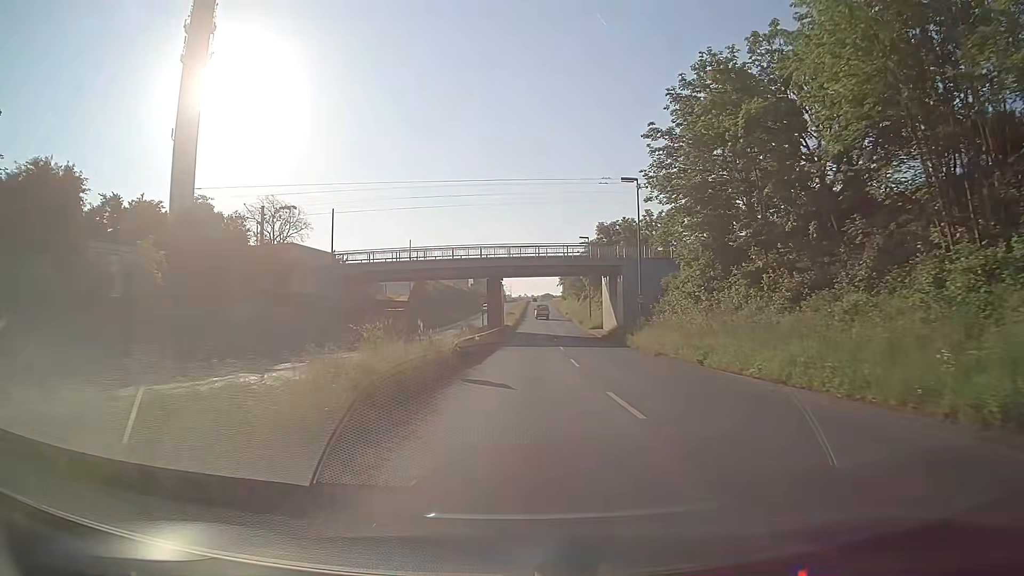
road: primary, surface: asphalt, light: Day
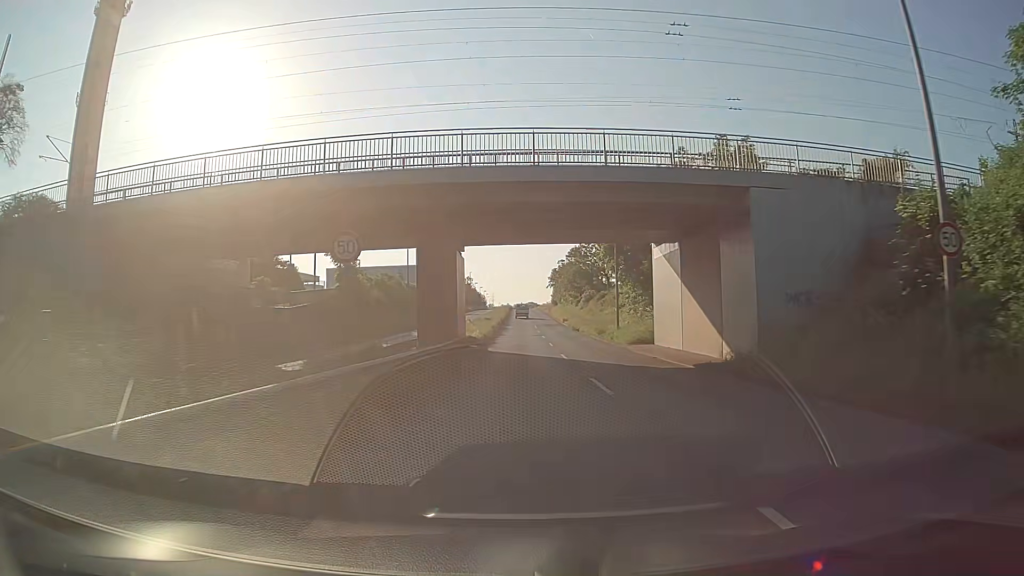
(+0.2, +32.9) m; +1°
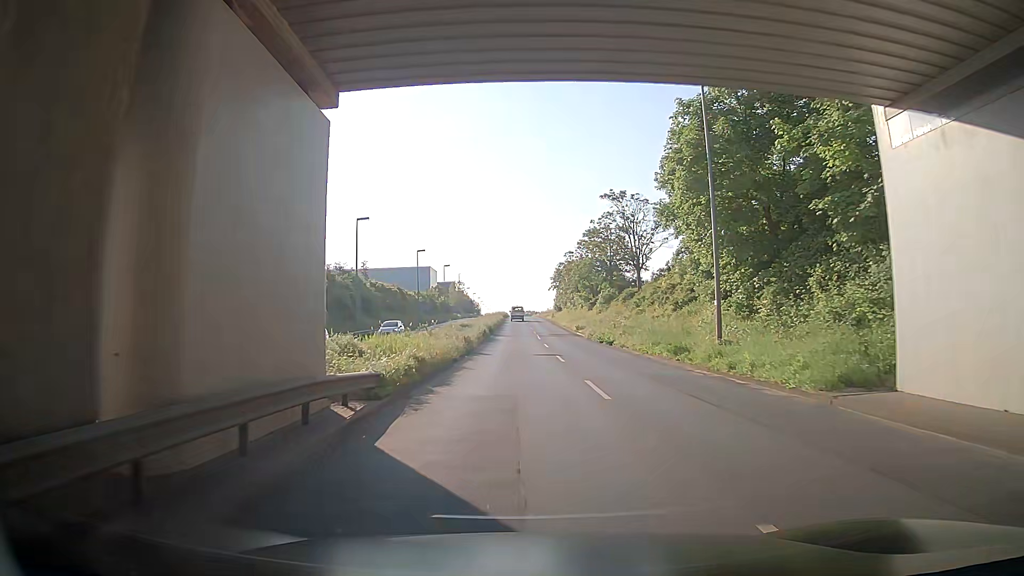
(+0.3, +24.8) m; +1°
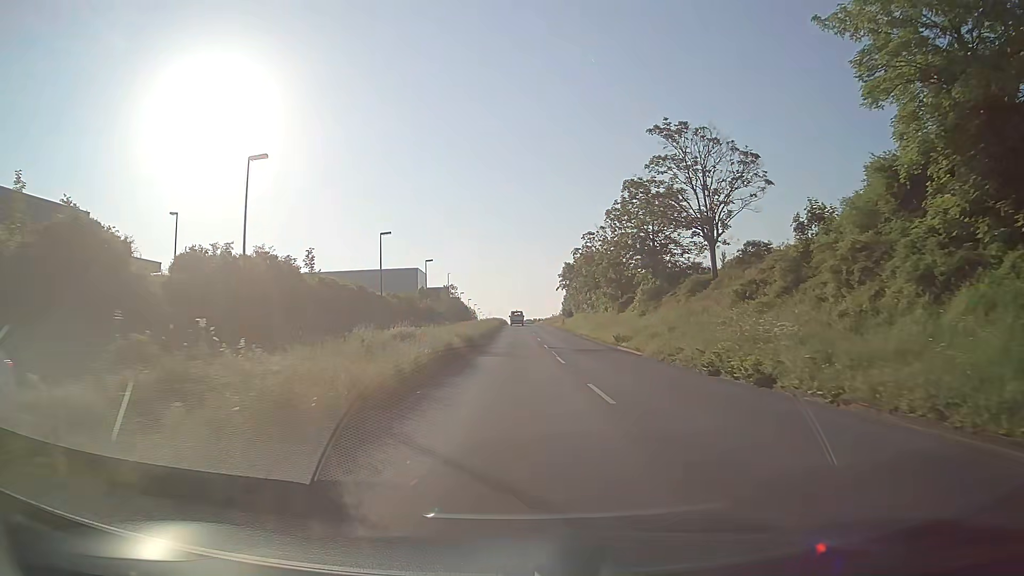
(-0.1, +24.8) m; 0°
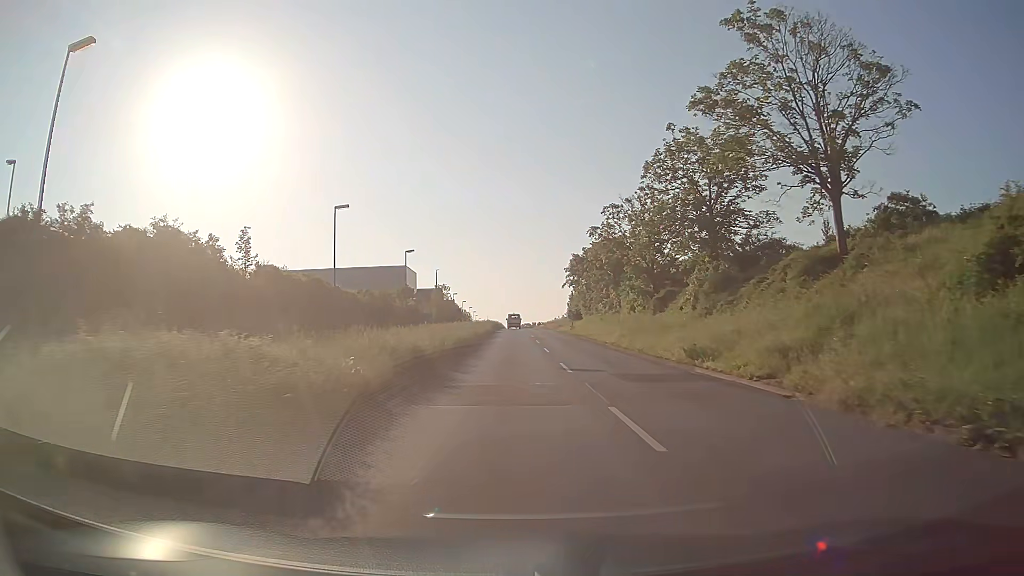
(0.0, +16.7) m; 0°
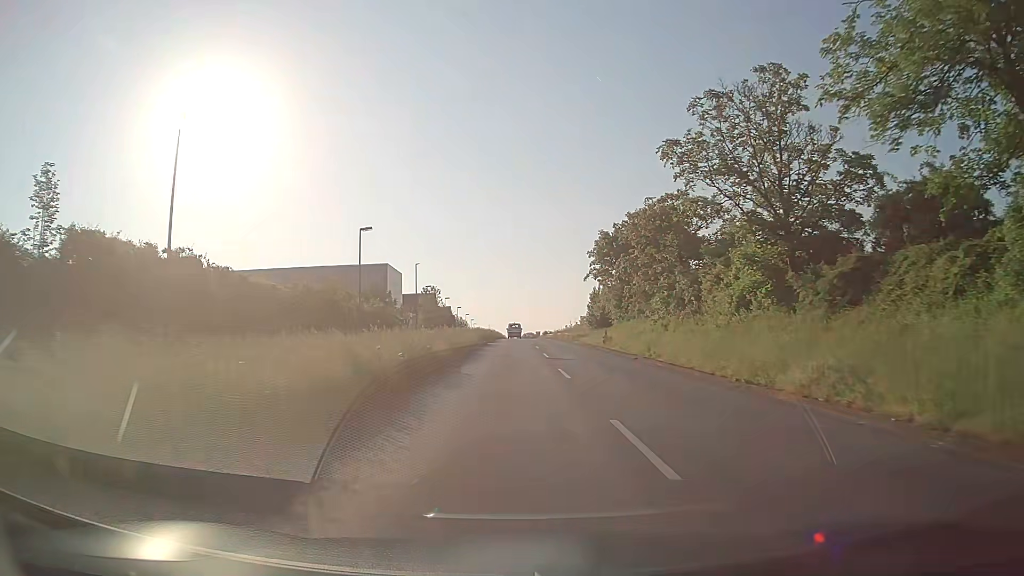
(0.0, +25.4) m; 0°
(0, +10) (0, +20) (0, +30) (0, +40) (0, +50) (0, +60) (0, +70) (-1, +80) (-1, +90) (-1, +100) m
